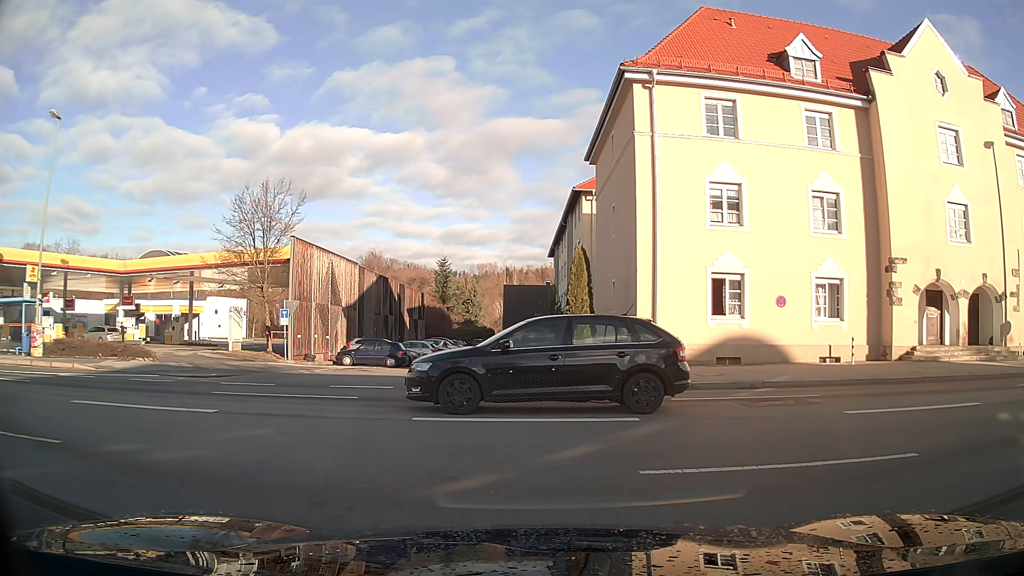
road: residential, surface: asphalt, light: Day
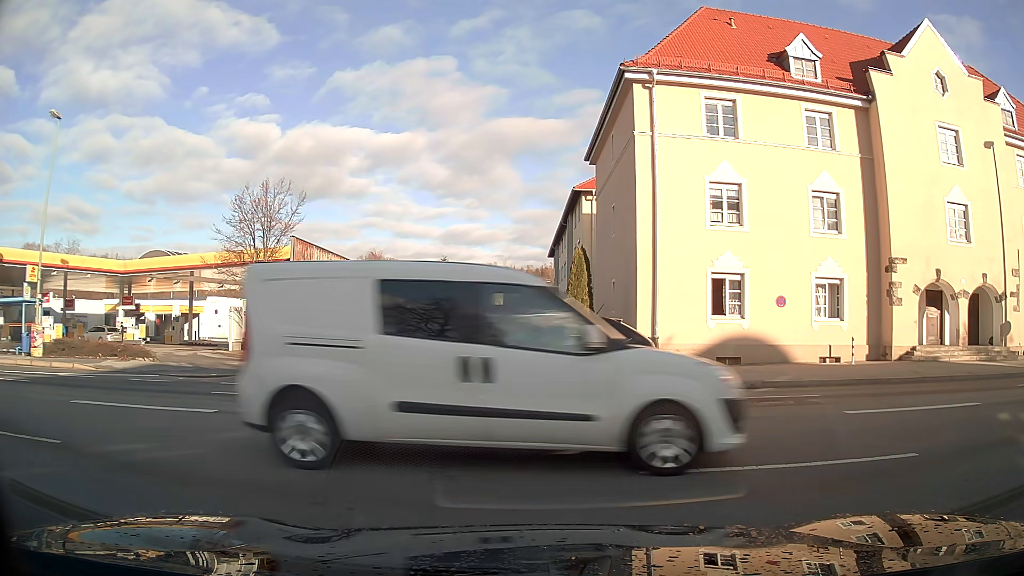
(0.0, 0.0) m; 0°
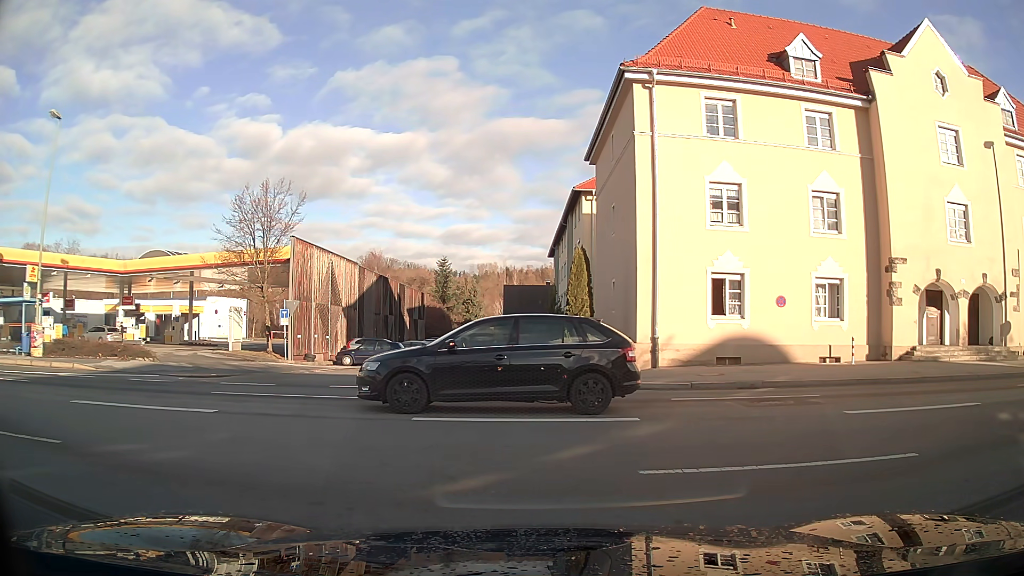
(0.0, 0.0) m; 0°
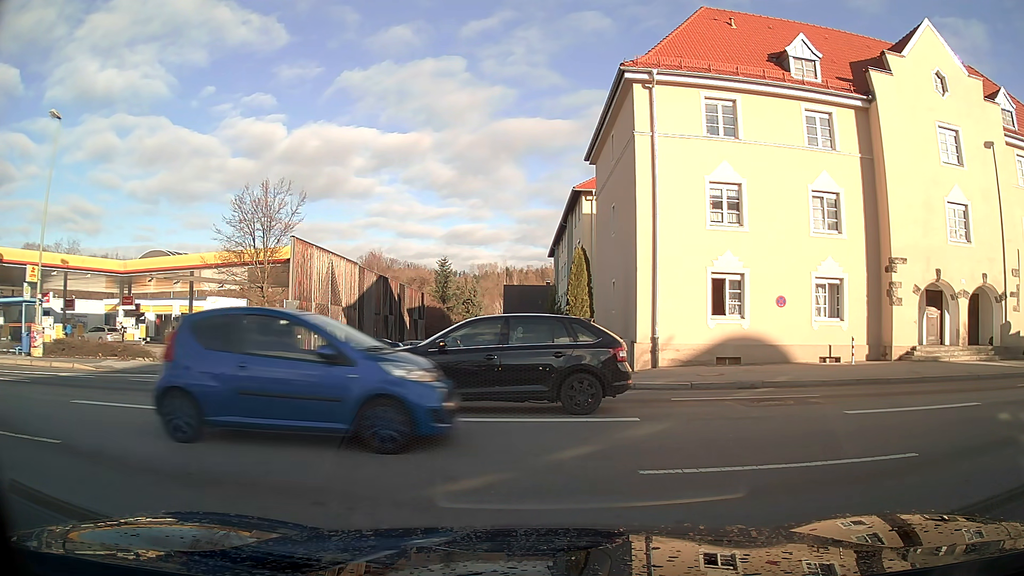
(0.0, 0.0) m; 0°
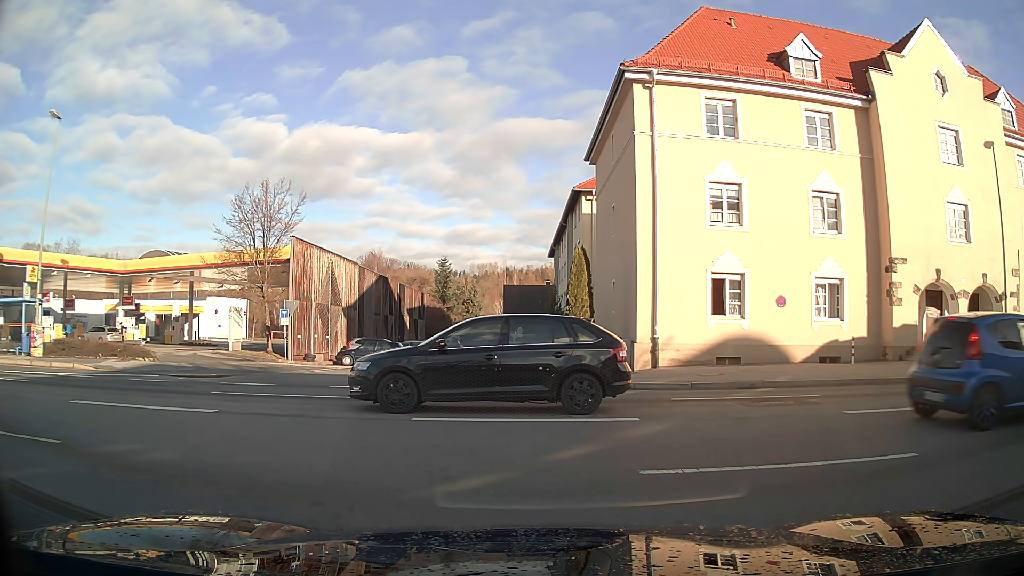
(0.0, 0.0) m; 0°
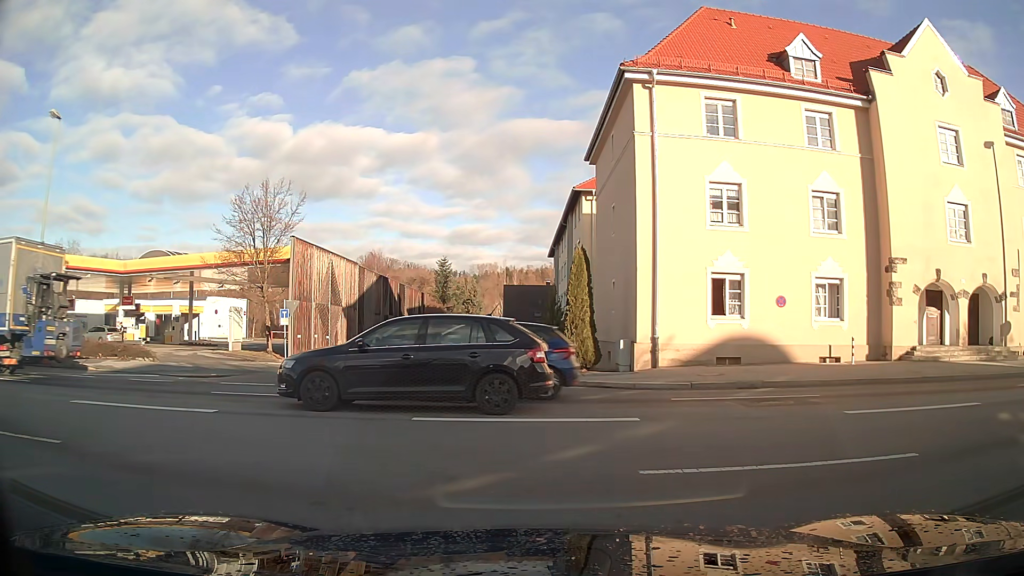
(0.0, 0.0) m; 0°
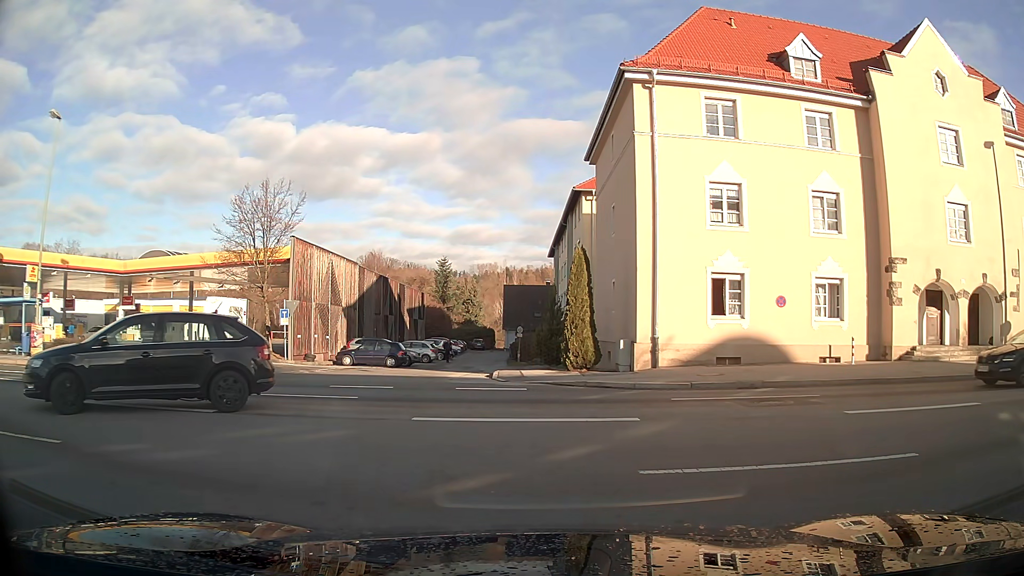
(0.0, 0.0) m; 0°
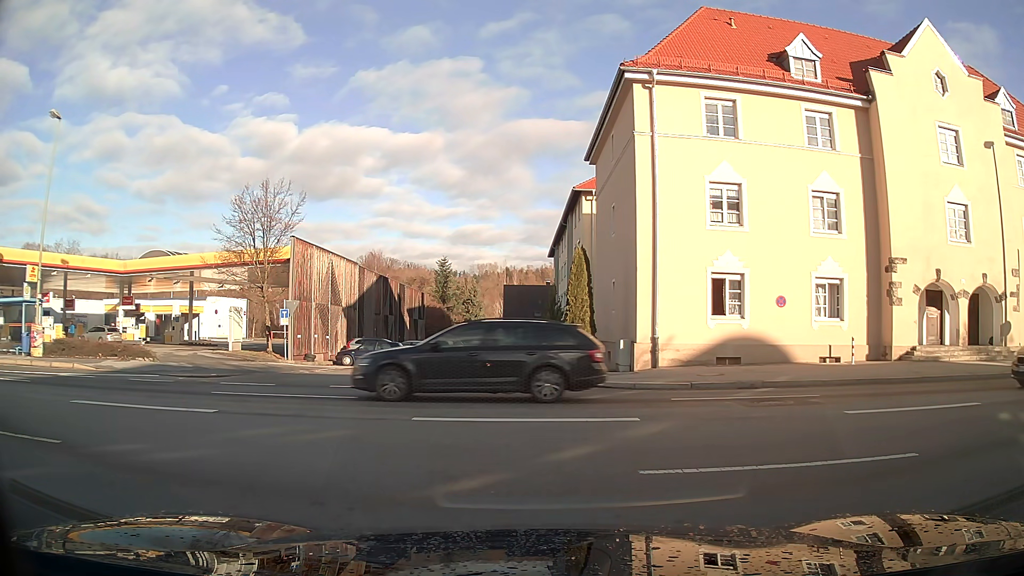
(0.0, 0.0) m; 0°
(-6, +7) (-16, +10) (-26, +10) (-36, +9) (-46, +9) (-56, +10) (-66, +10) (-76, +11) (-85, +12) (-95, +12) m
